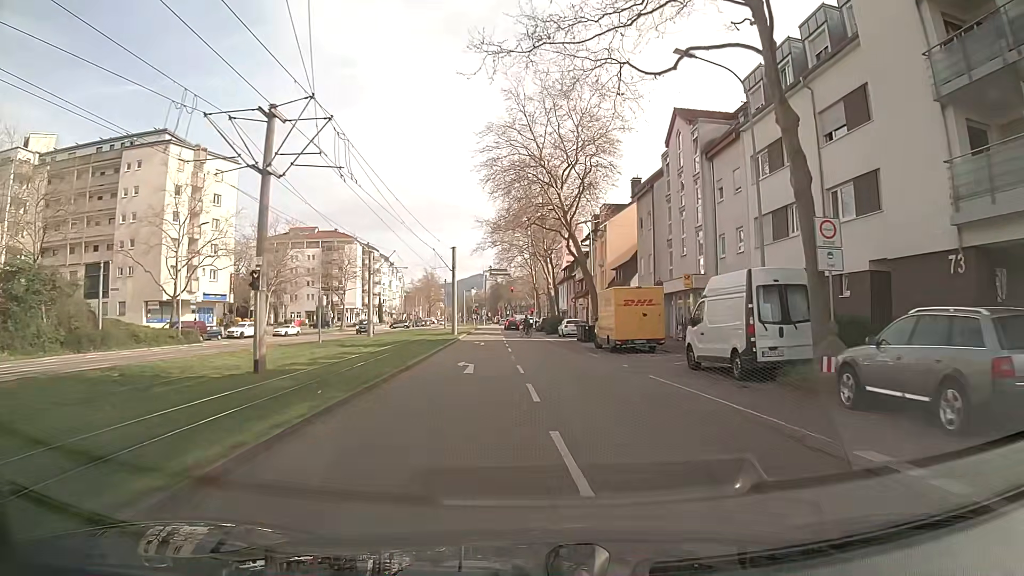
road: tertiary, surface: asphalt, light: Day
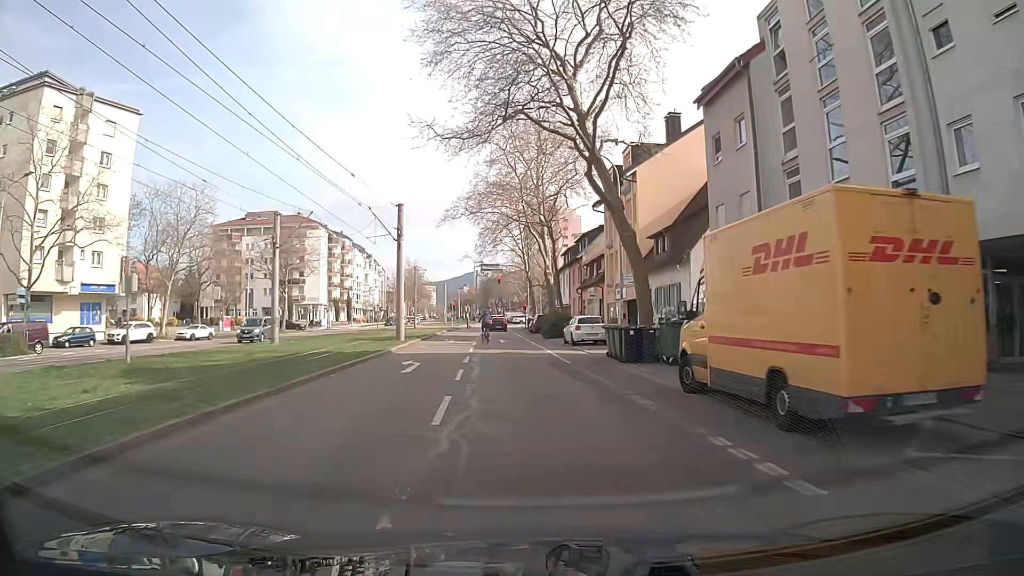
(+0.1, +20.6) m; -1°
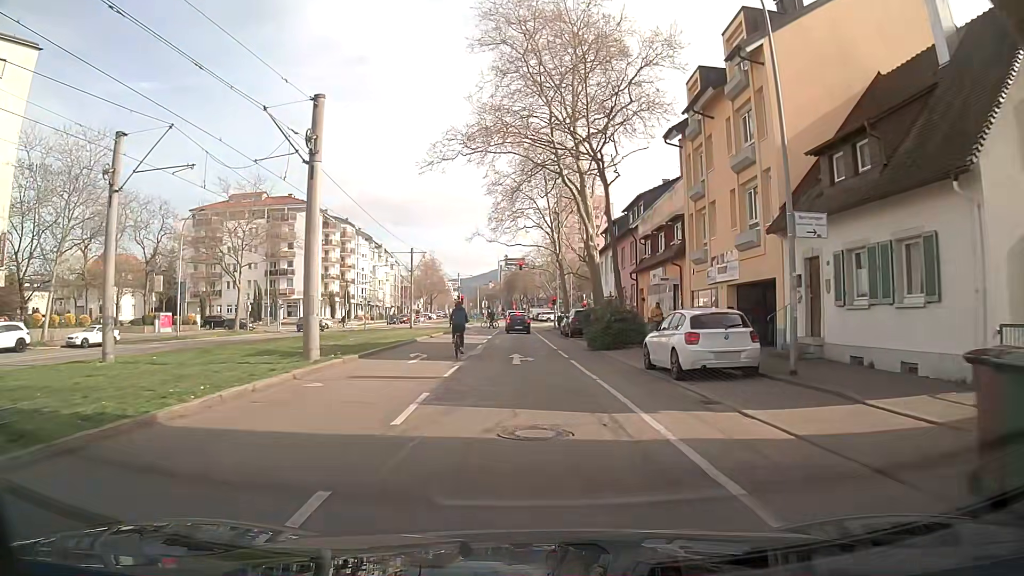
(-0.1, +18.3) m; -2°
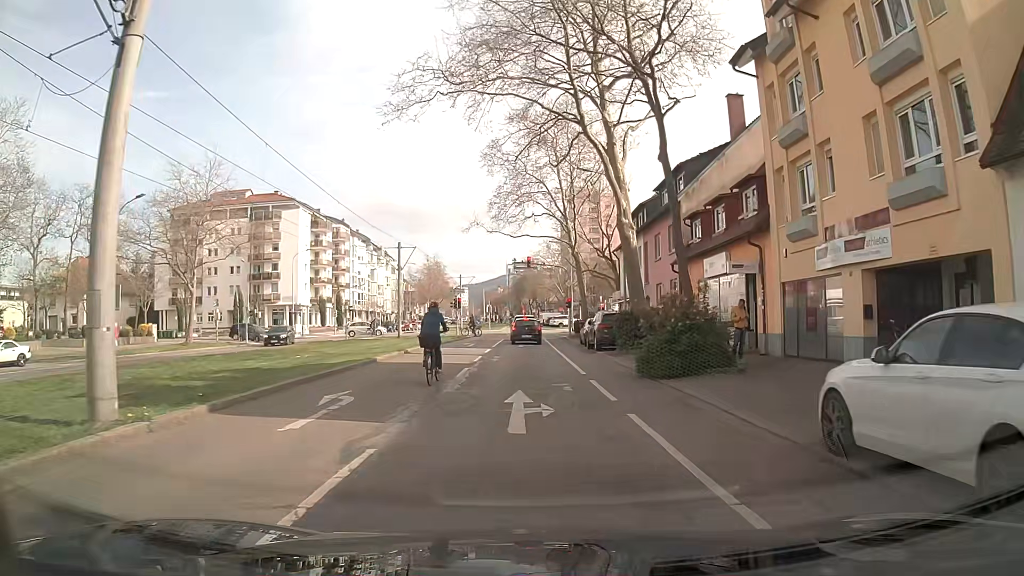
(0.0, +9.8) m; 0°
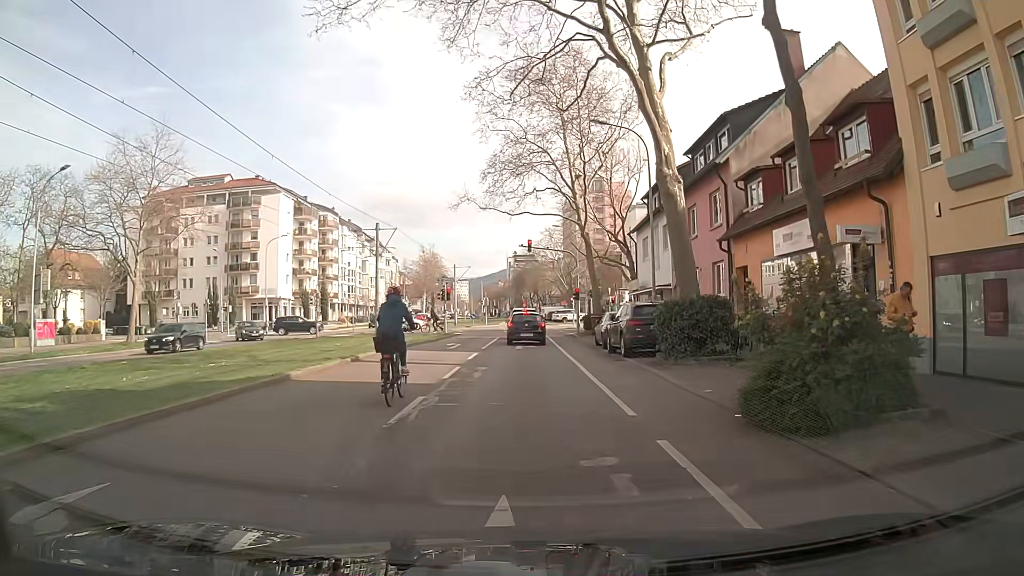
(-0.1, +7.8) m; -1°
